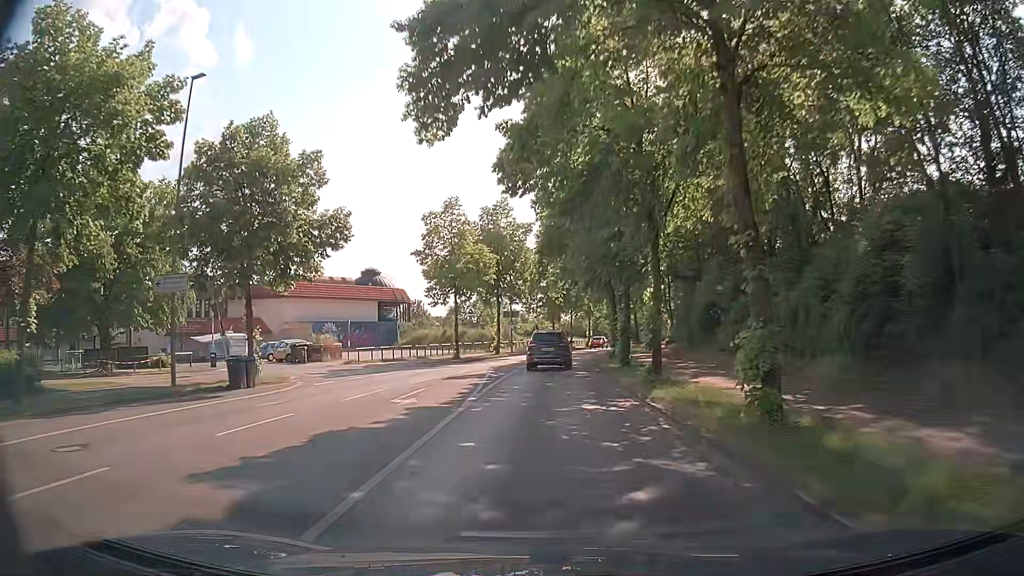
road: tertiary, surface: asphalt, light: Day
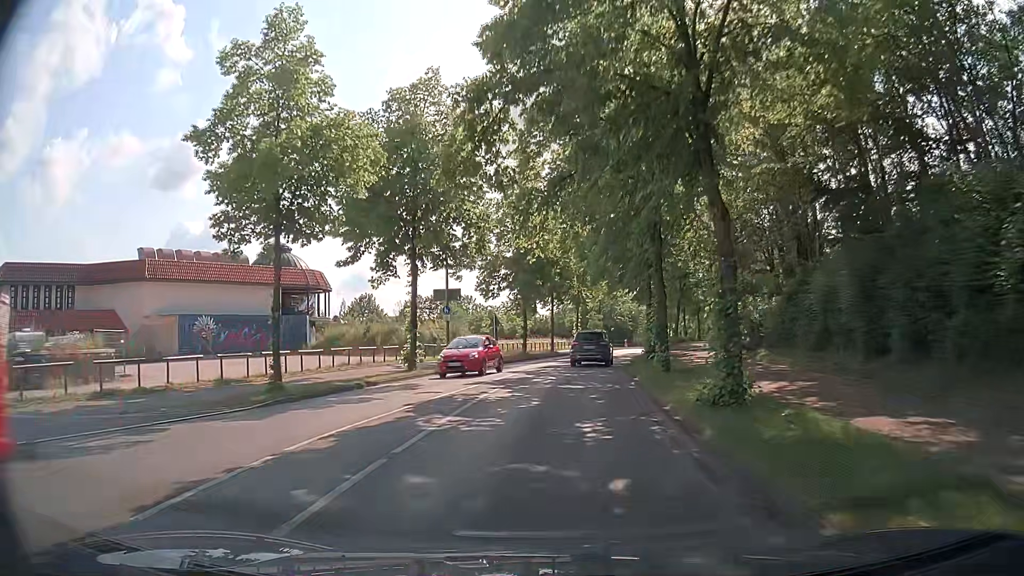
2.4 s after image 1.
(0.0, +26.4) m; +2°
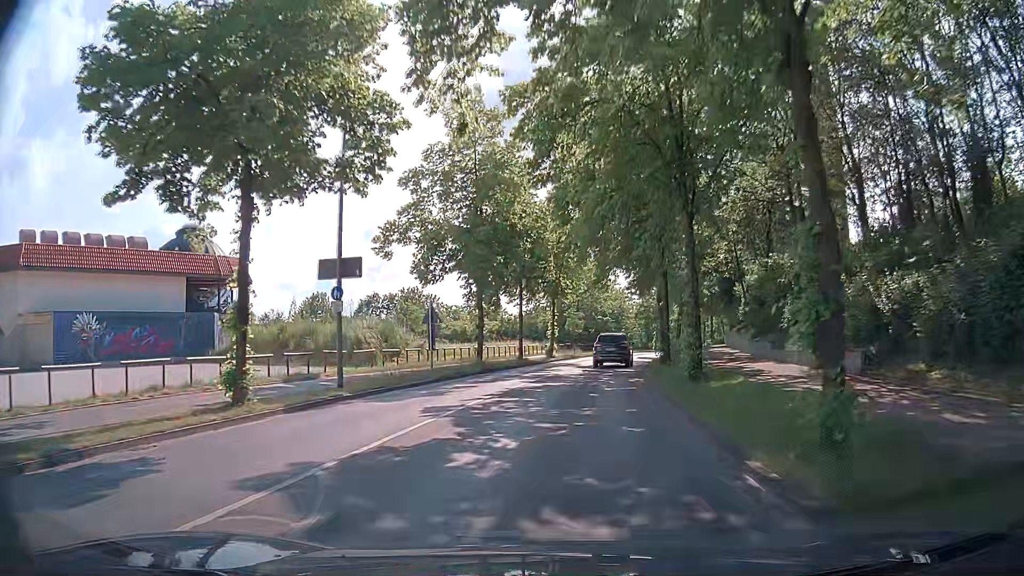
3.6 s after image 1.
(+0.1, +13.6) m; +1°
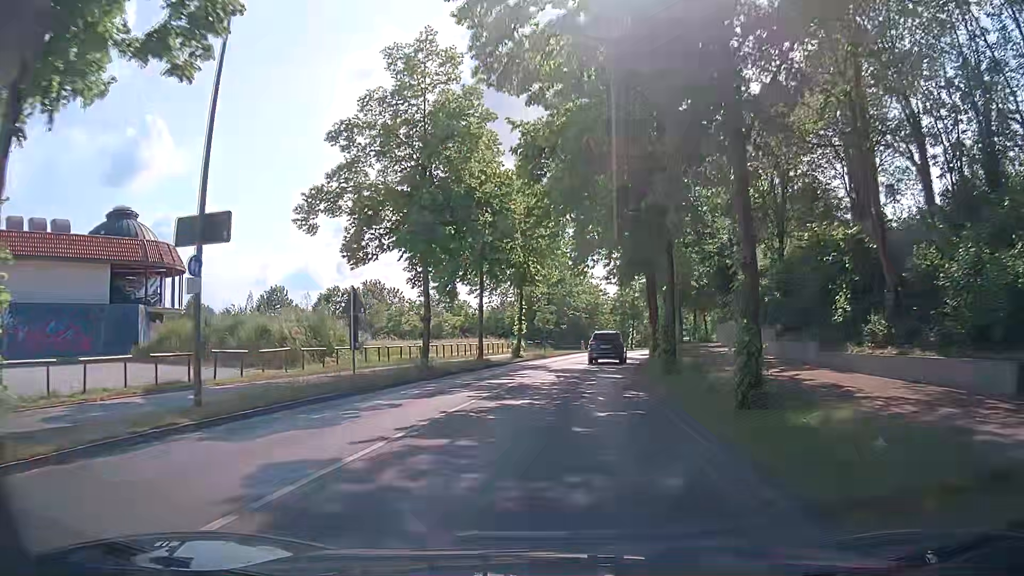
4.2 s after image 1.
(+0.2, +6.8) m; +4°
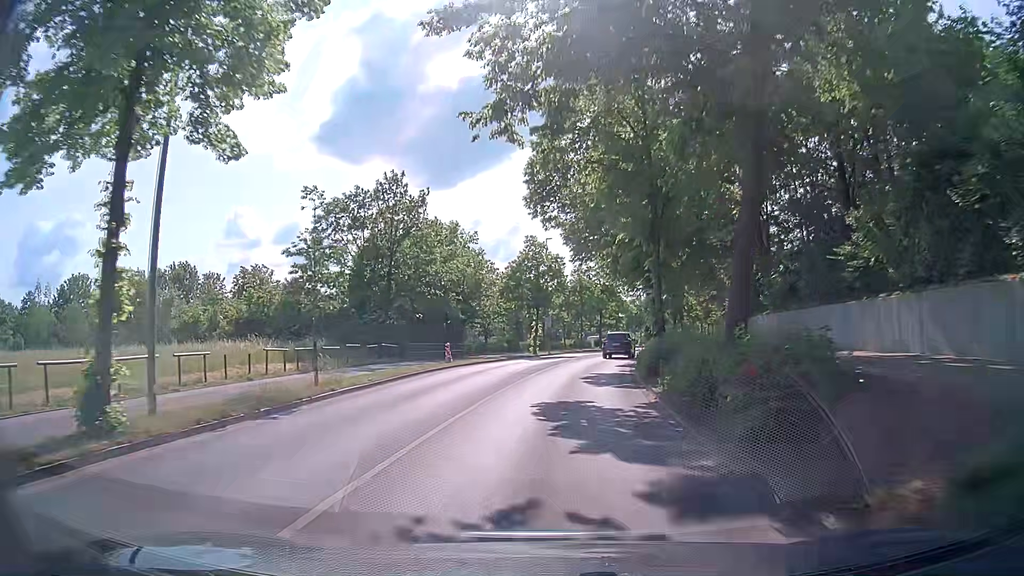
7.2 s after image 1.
(+2.0, +33.6) m; +9°
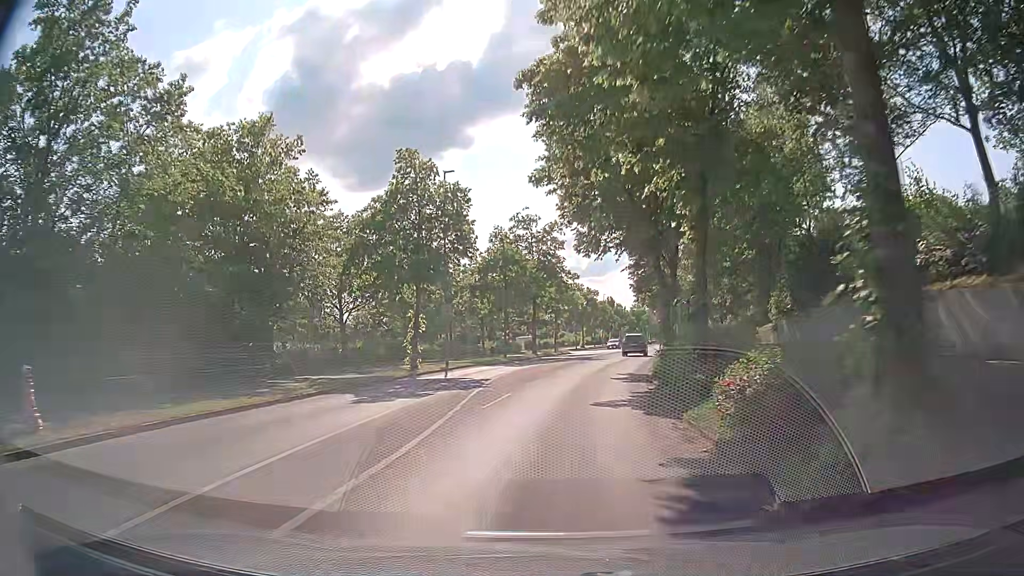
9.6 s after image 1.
(+1.4, +26.6) m; +5°
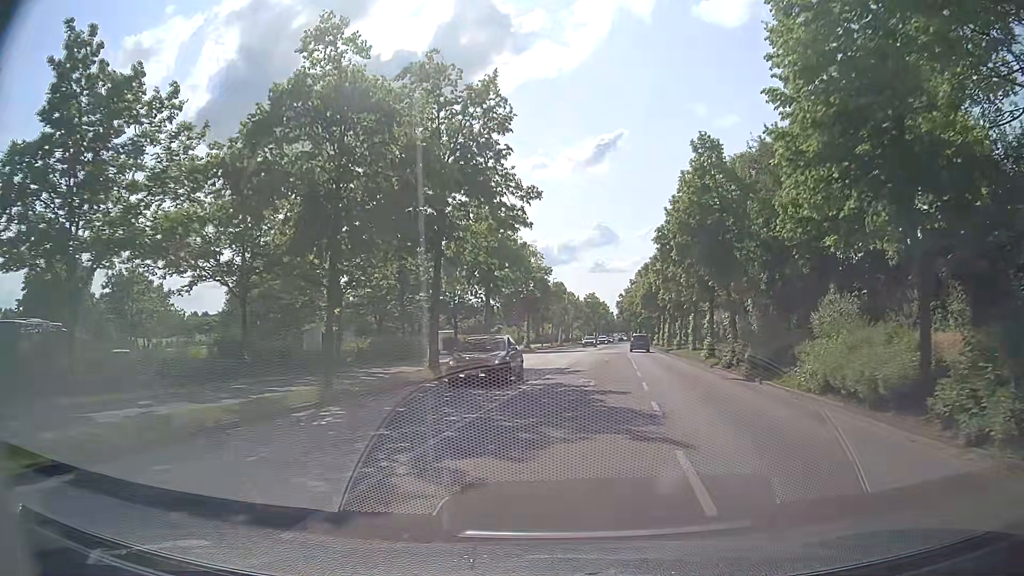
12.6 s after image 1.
(+0.6, +32.3) m; +6°
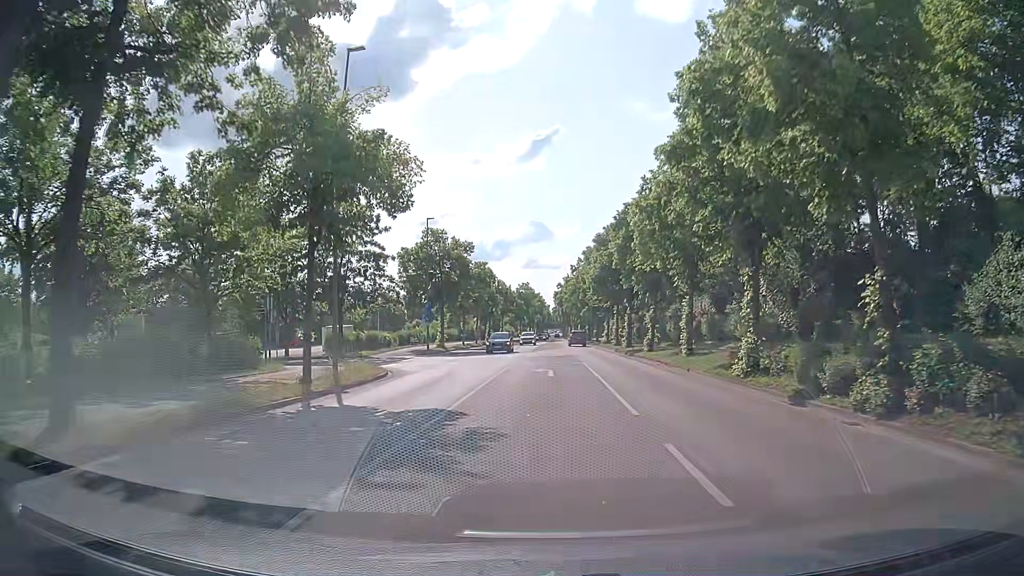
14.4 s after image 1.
(+1.0, +17.7) m; +6°
